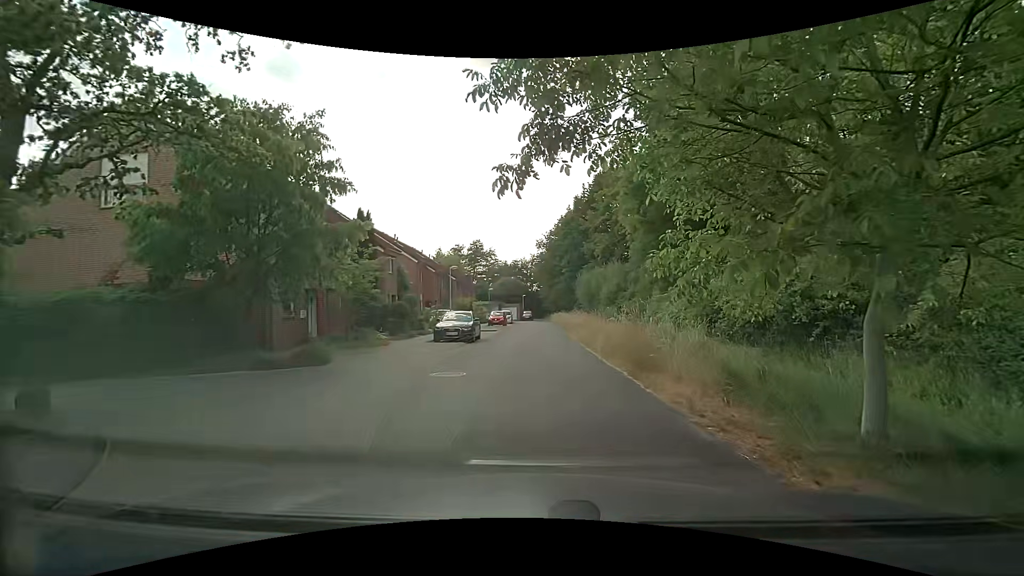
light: Day
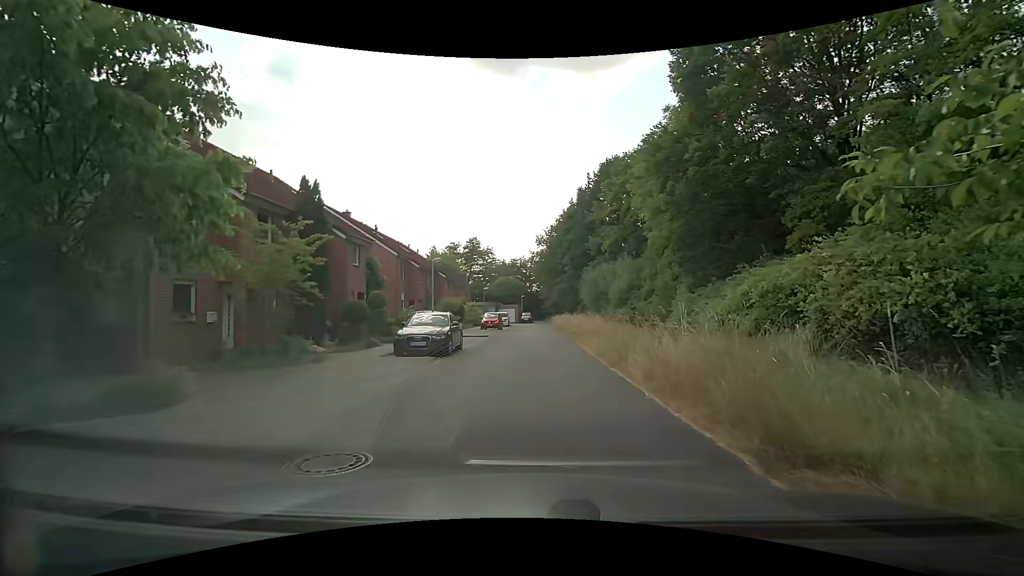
(-0.1, +6.3) m; 0°
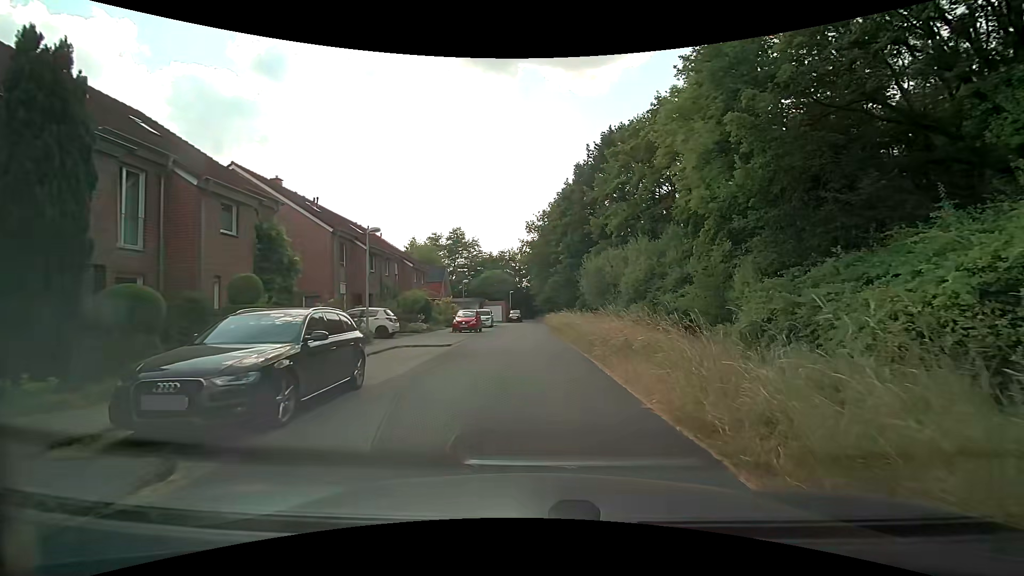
(0.0, +10.3) m; +1°
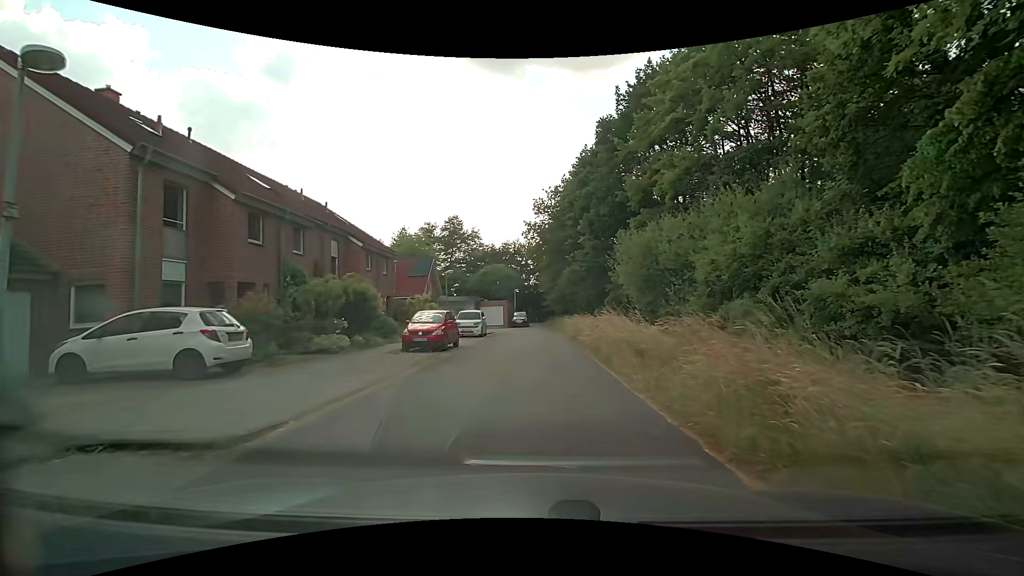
(-0.3, +14.1) m; -3°
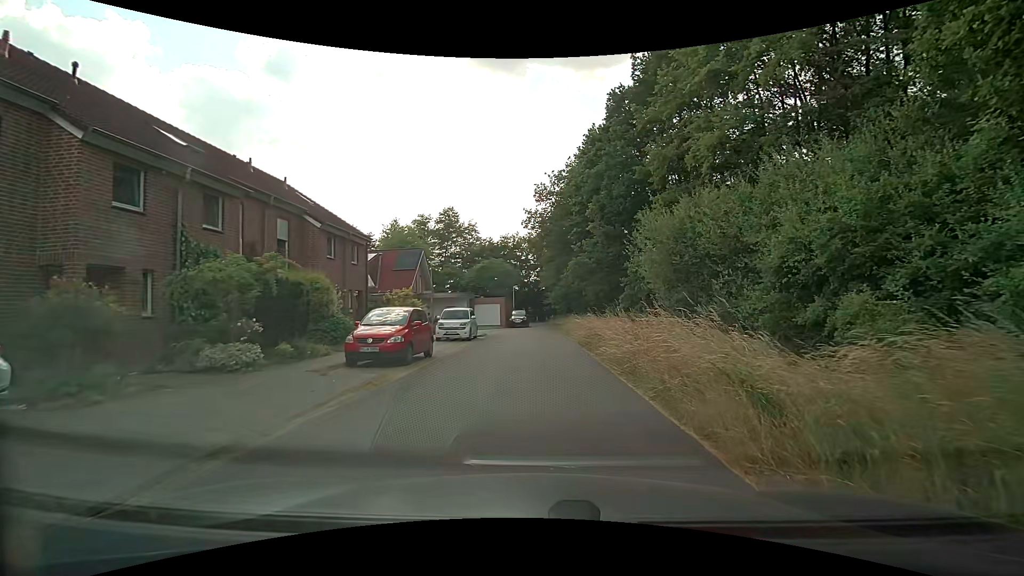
(+0.1, +5.5) m; 0°
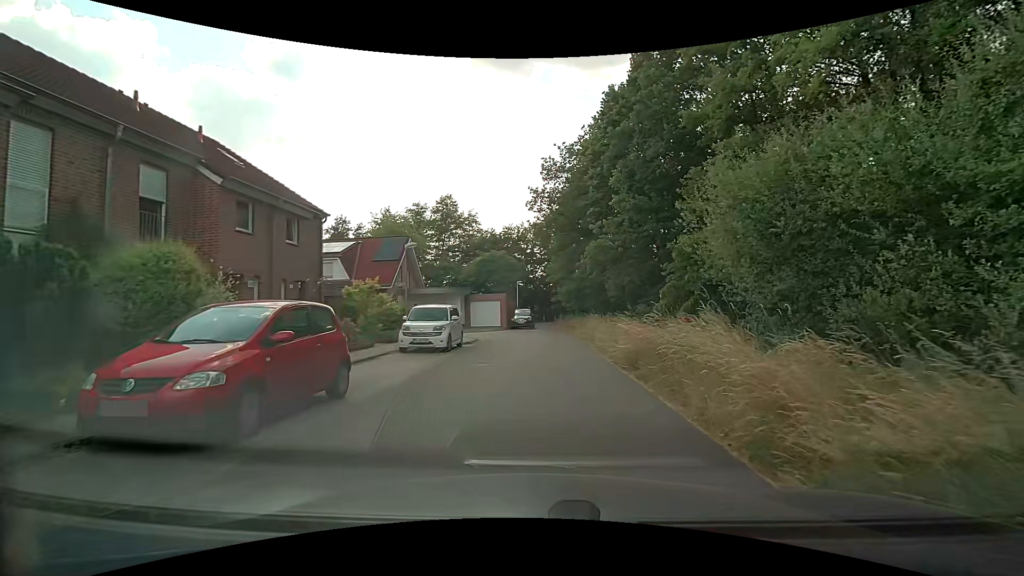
(+0.1, +7.5) m; +1°
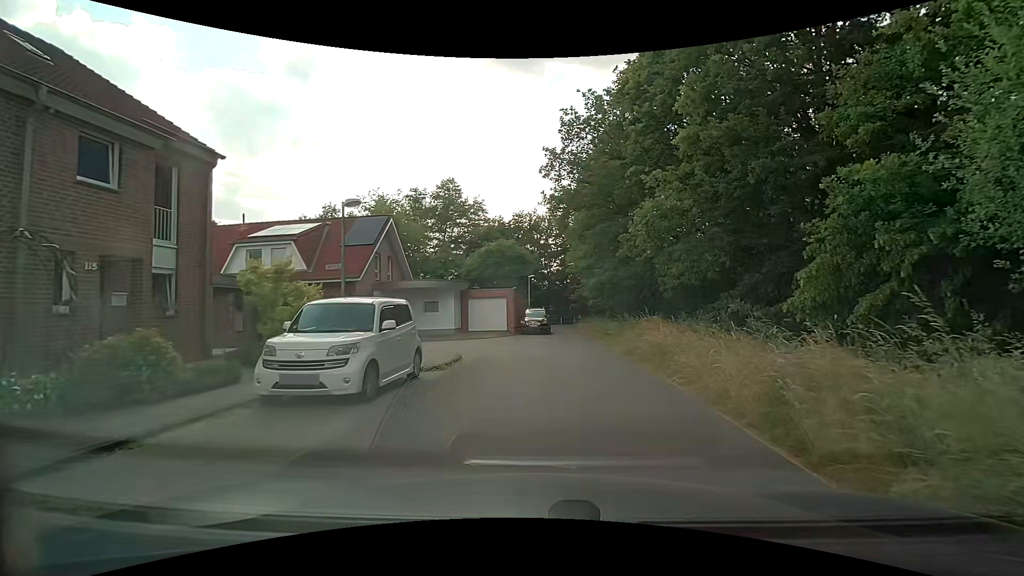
(-0.2, +9.3) m; -3°
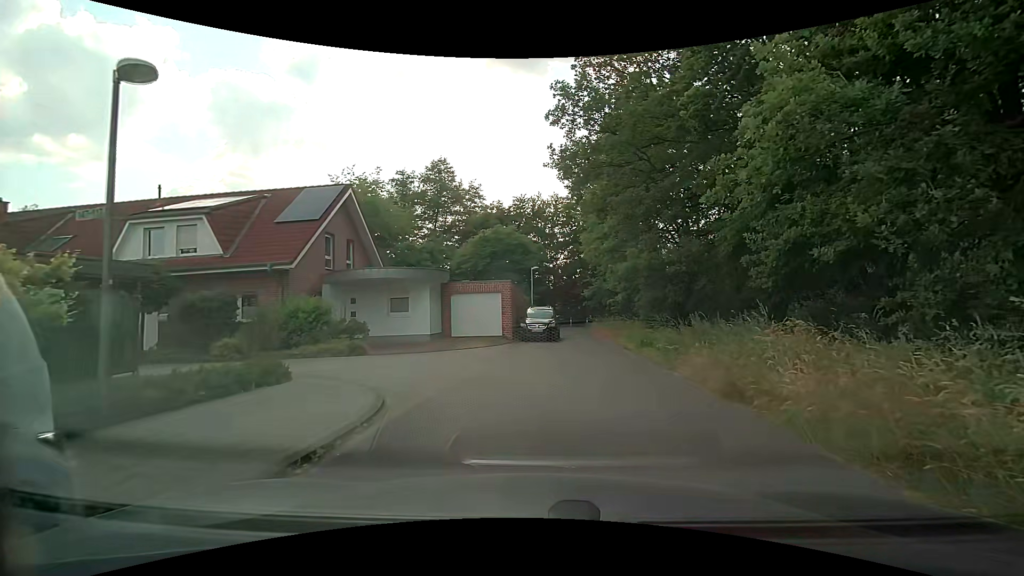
(0.0, +8.0) m; 0°
